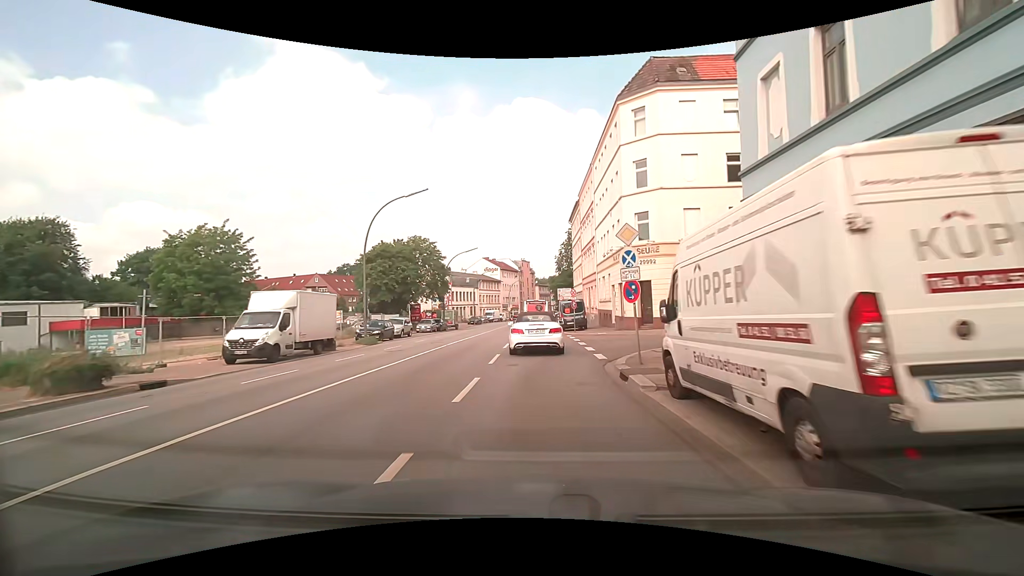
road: secondary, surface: asphalt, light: Day
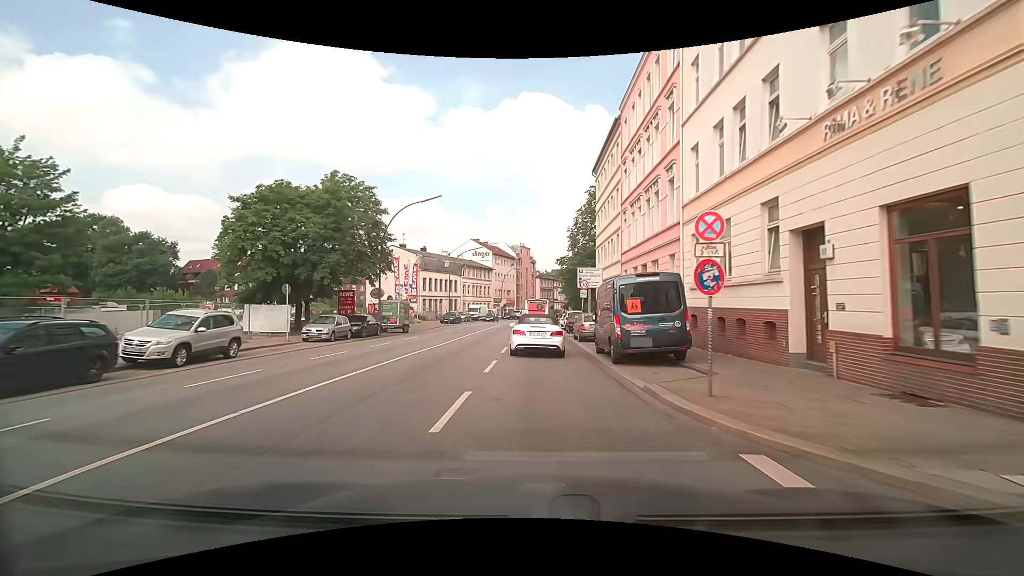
(-0.1, +26.1) m; 0°
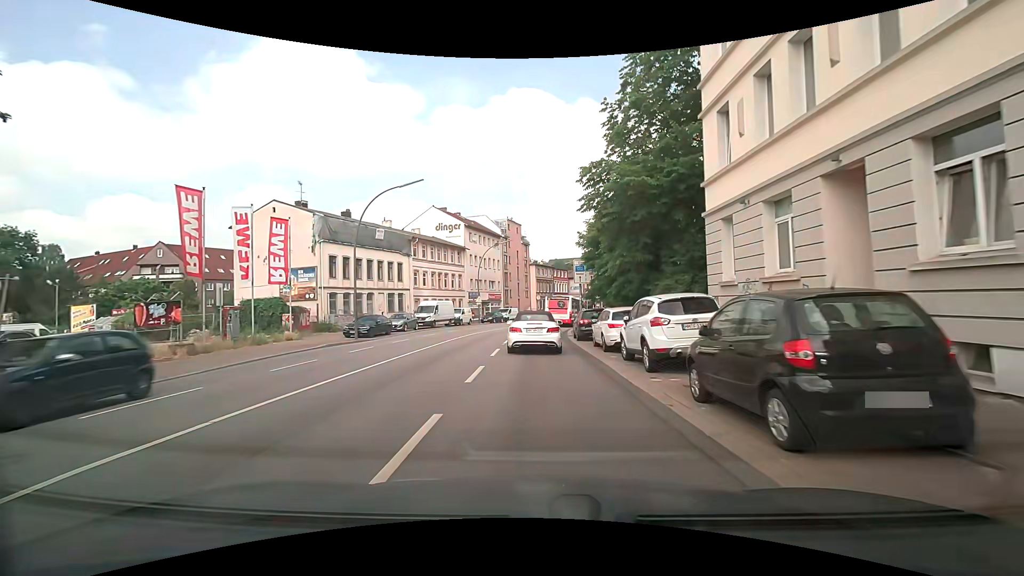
(+0.1, +32.1) m; 0°
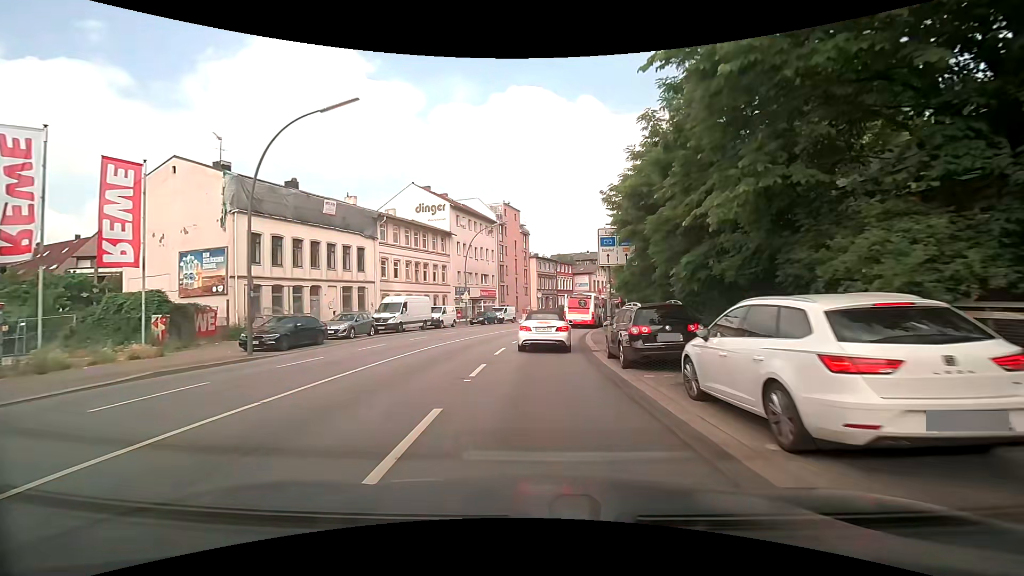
(+0.1, +11.7) m; 0°
